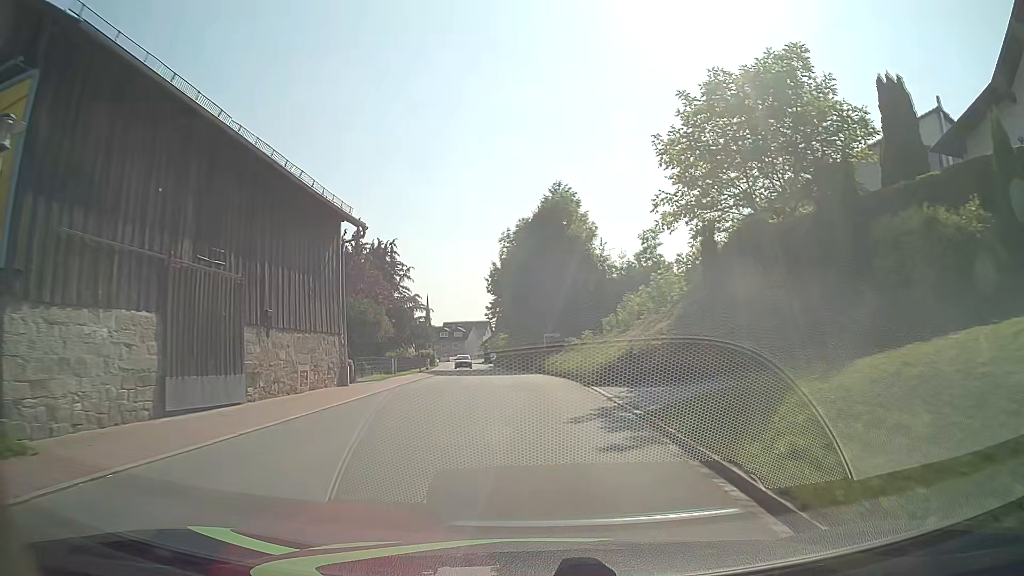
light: Day
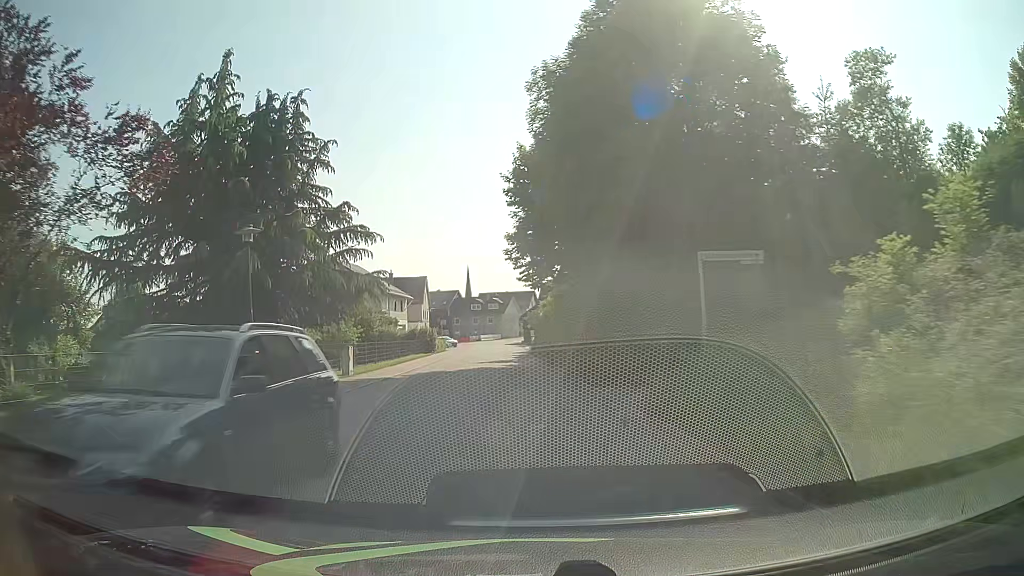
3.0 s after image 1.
(-1.0, +35.9) m; -4°
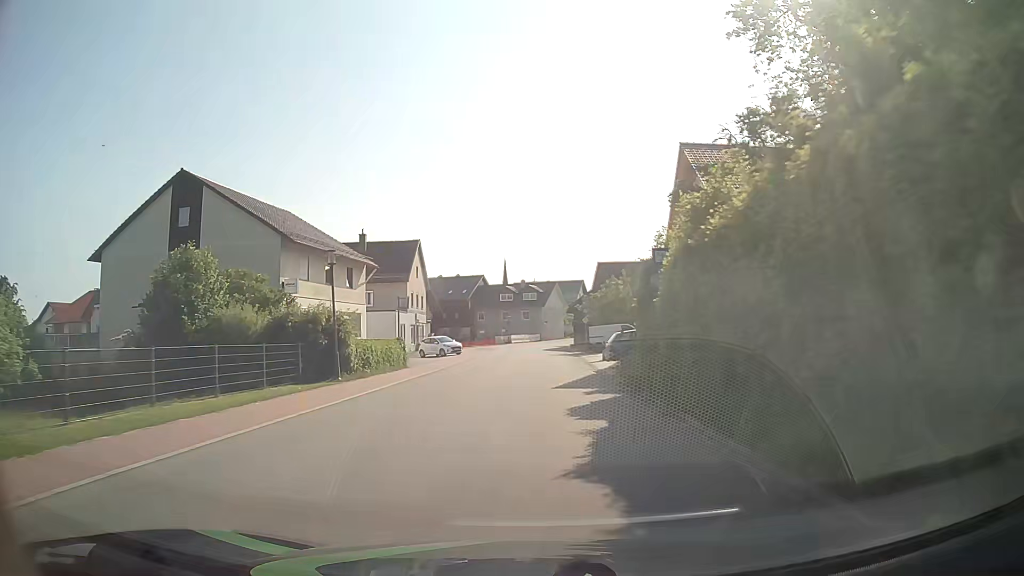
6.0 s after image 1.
(-1.5, +36.7) m; -3°
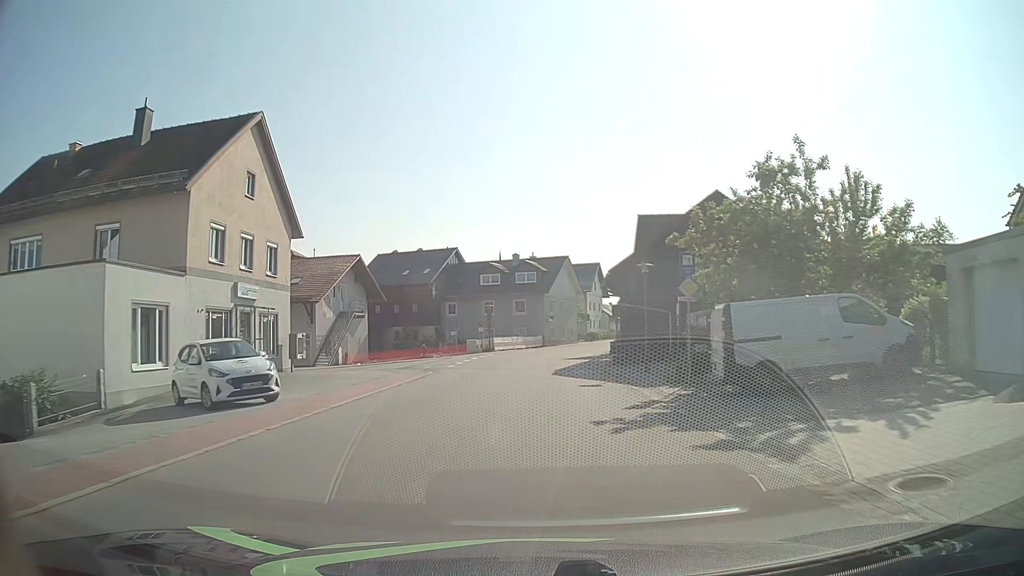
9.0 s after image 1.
(-0.1, +36.6) m; 0°
(0, +10) (0, +20) (0, +30) (+1, +40) (+2, +50) (+4, +60) (+8, +69) (+11, +79) (+14, +88) (+18, +97) m
